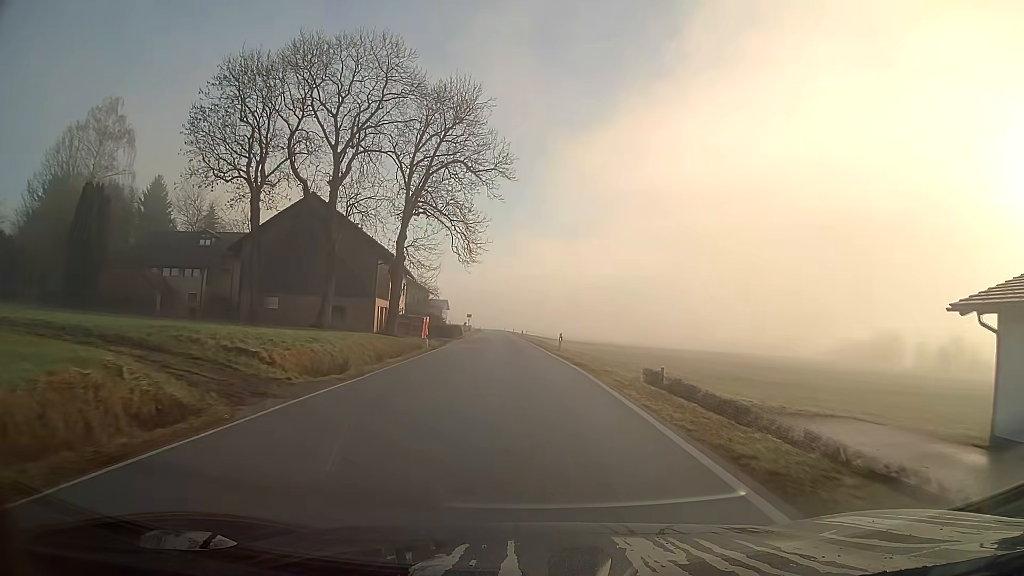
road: secondary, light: Day
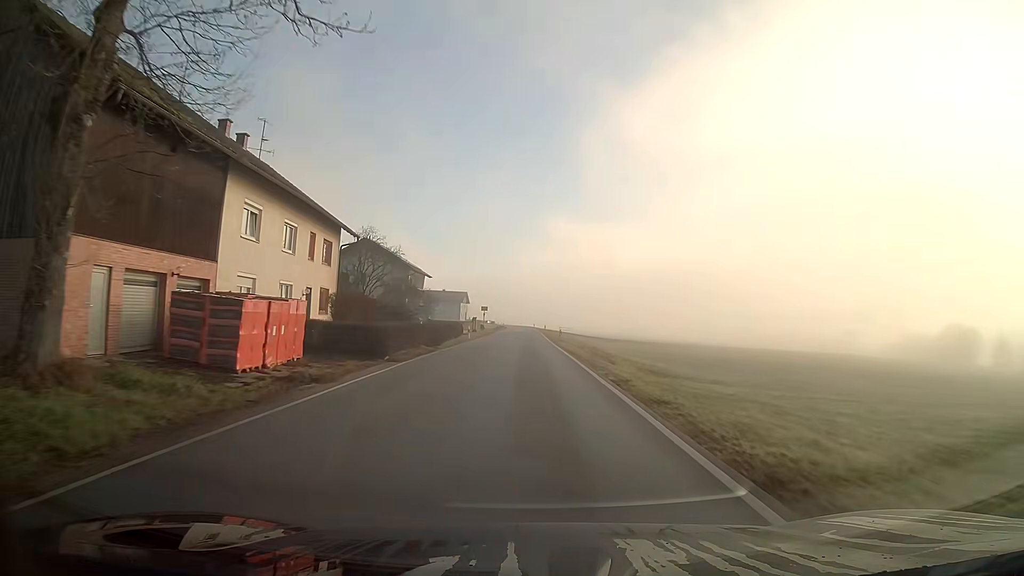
(-0.9, +35.0) m; -2°
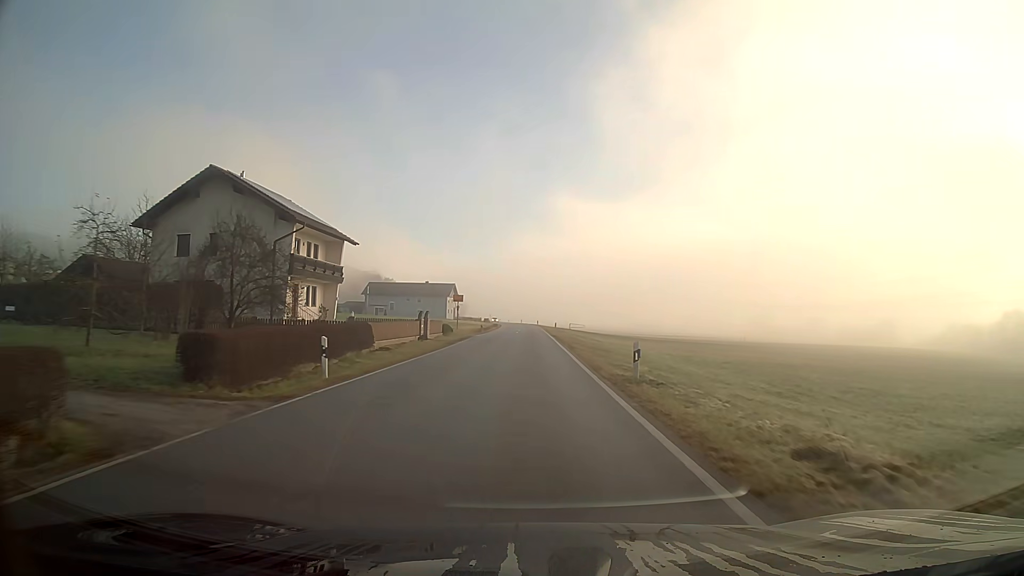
(-0.1, +36.8) m; 0°
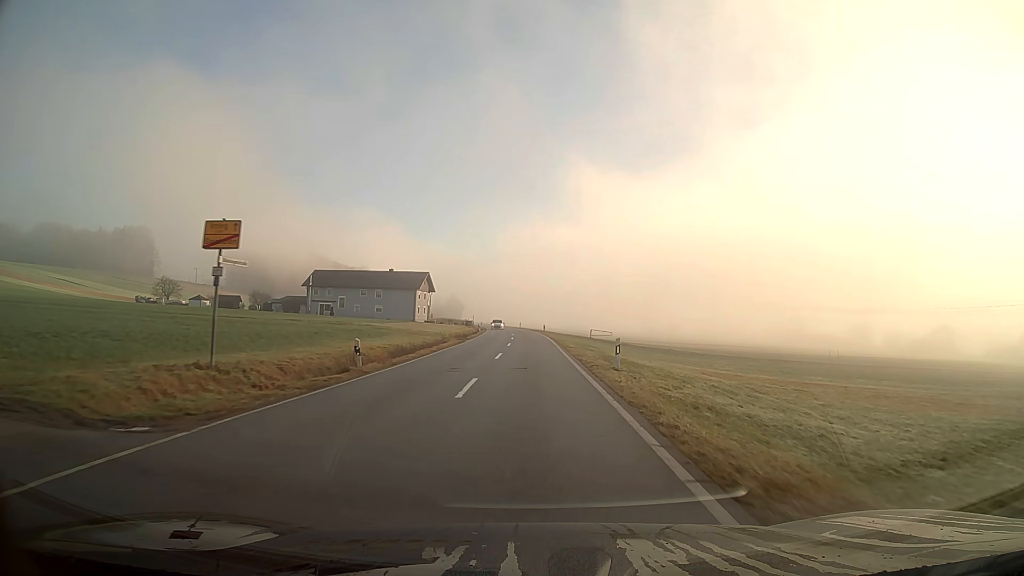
(0.0, +47.3) m; 0°
